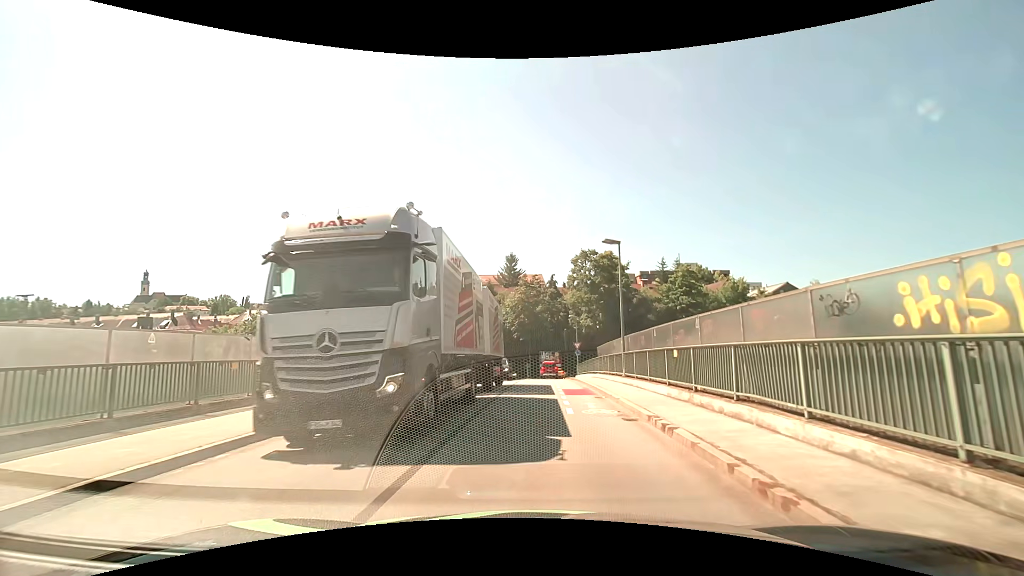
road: unclassified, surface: asphalt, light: Day
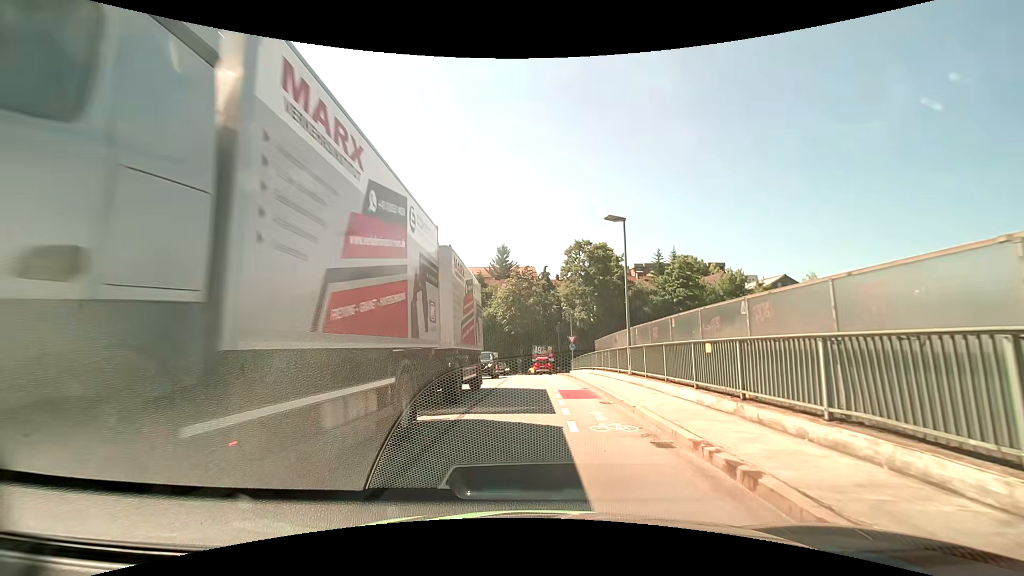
(0.0, +3.2) m; +2°
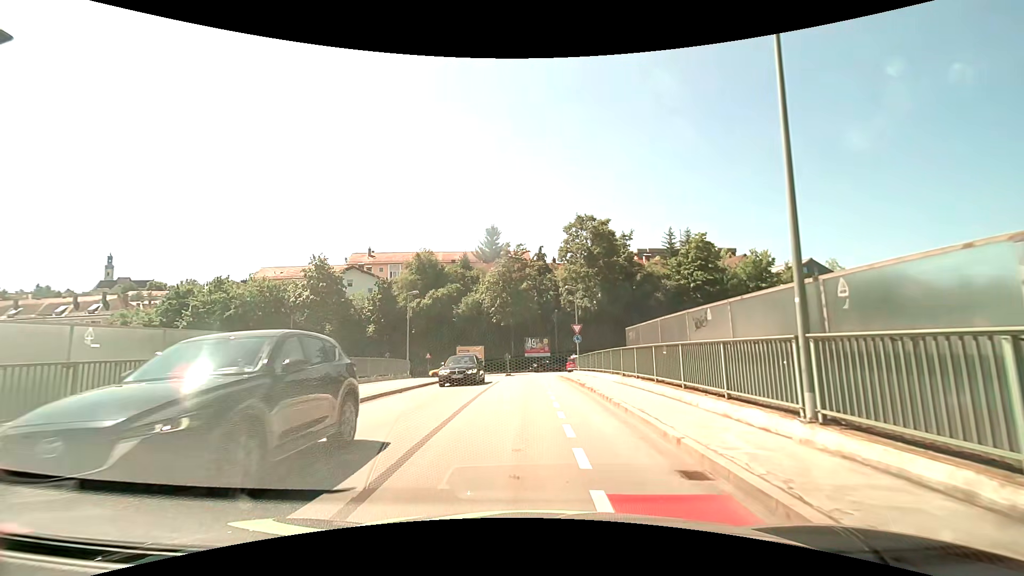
(0.0, +12.7) m; 0°
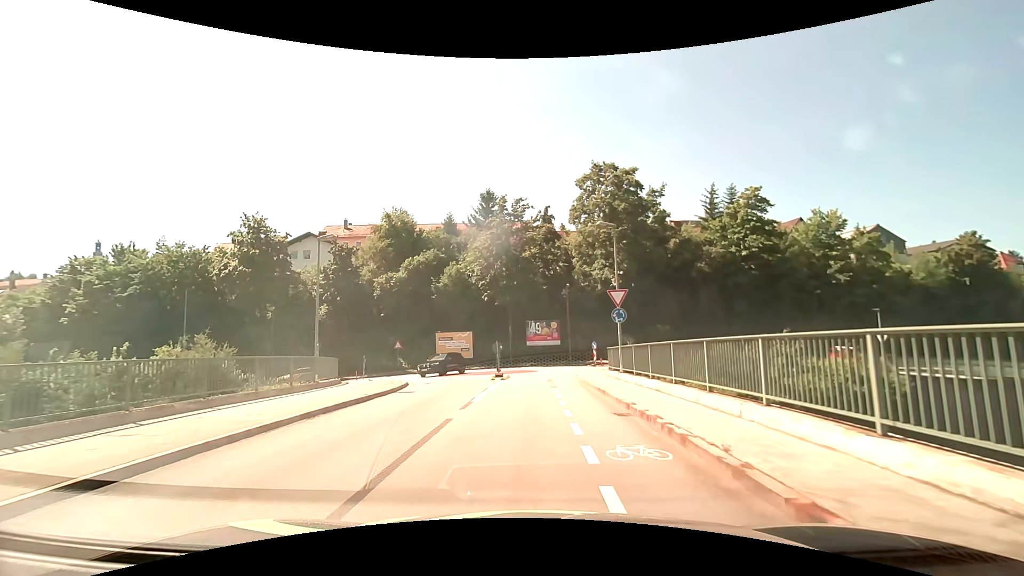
(0.0, +16.4) m; 0°
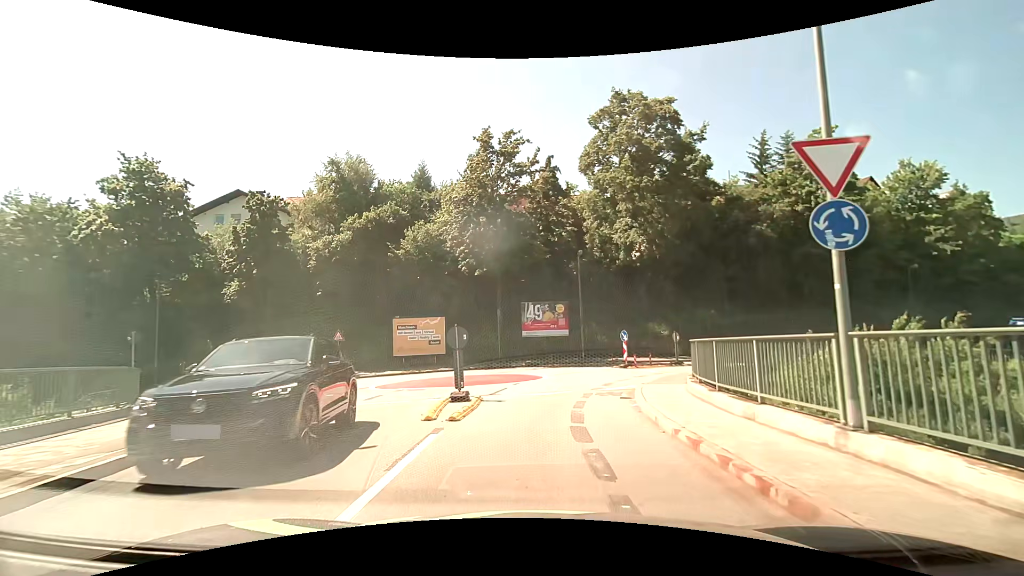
(-0.1, +14.7) m; +1°
(0, +10) (+1, +20) (-1, +29) (-10, +30) (-20, +29) (-30, +28) (-40, +27) (-50, +26) (-60, +26) (-70, +25) m
